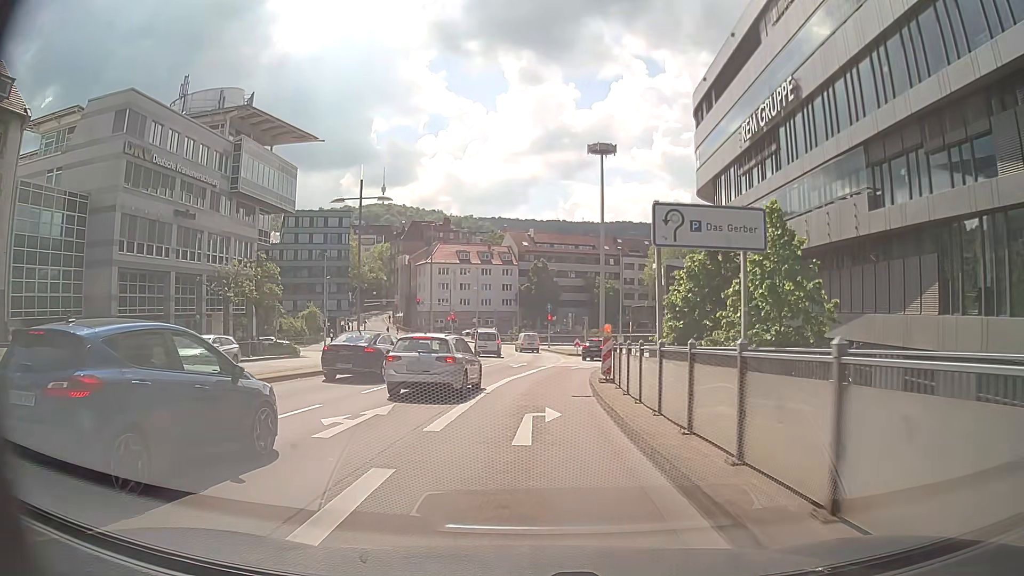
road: primary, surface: asphalt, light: Day
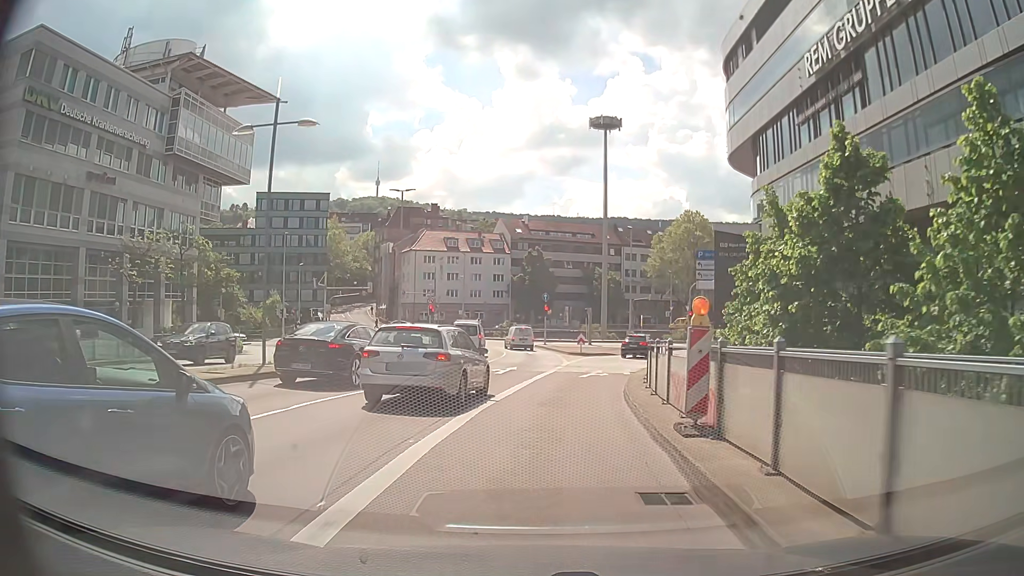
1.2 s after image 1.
(0.0, +10.9) m; +1°
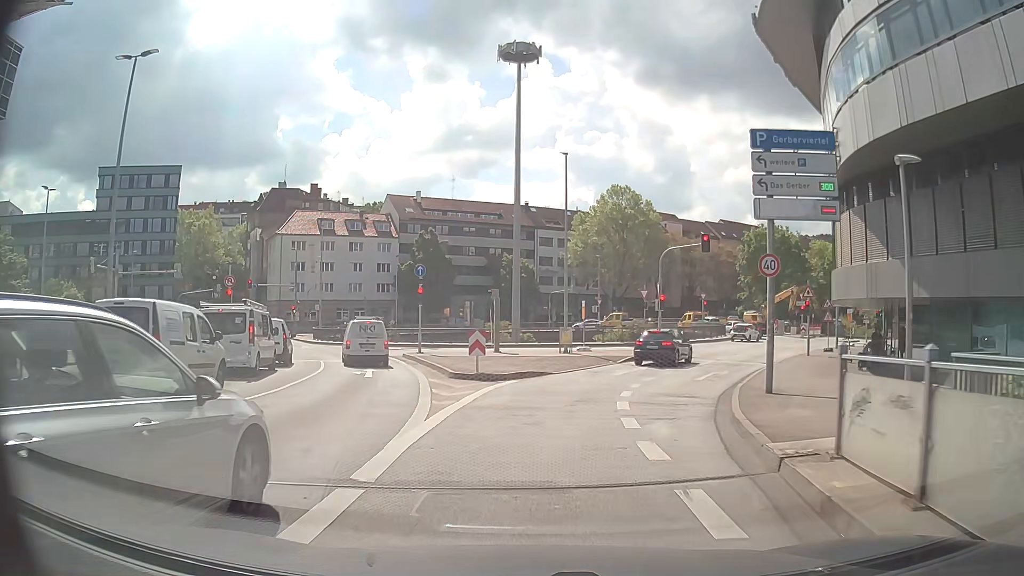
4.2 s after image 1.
(+1.6, +24.2) m; +6°
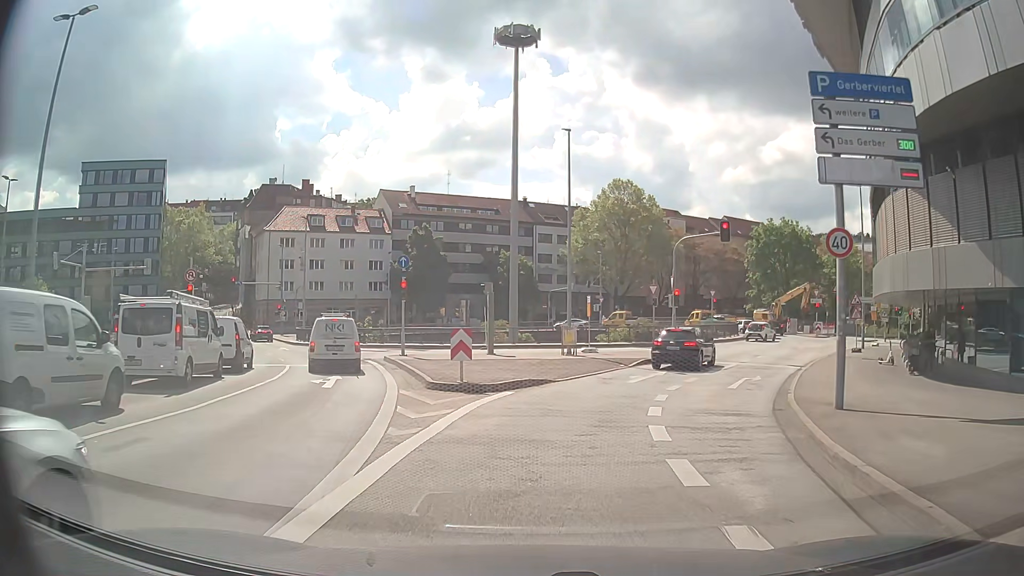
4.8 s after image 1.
(+0.1, +4.1) m; -1°
